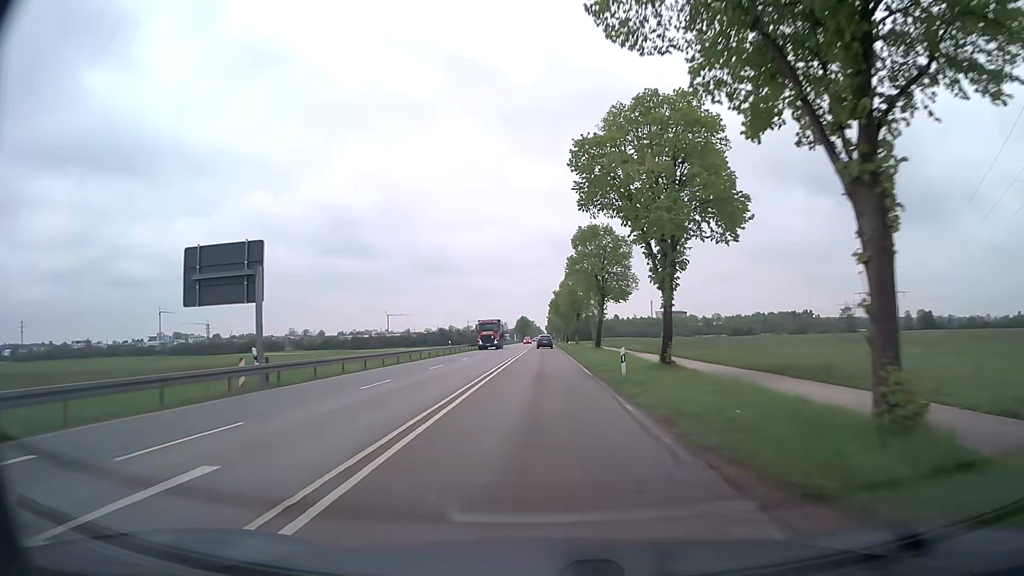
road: secondary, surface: asphalt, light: Day
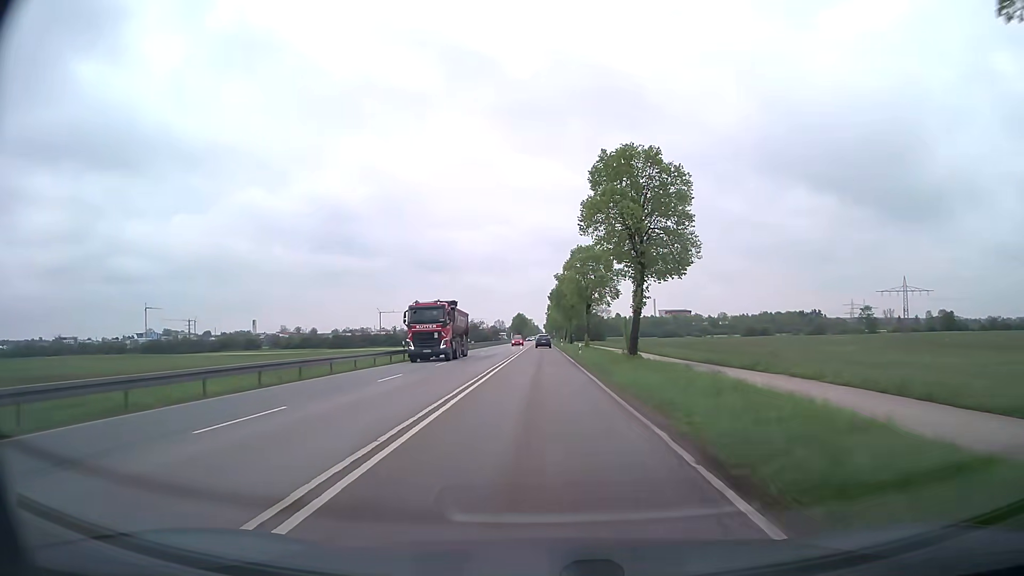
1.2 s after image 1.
(+0.1, +21.7) m; 0°
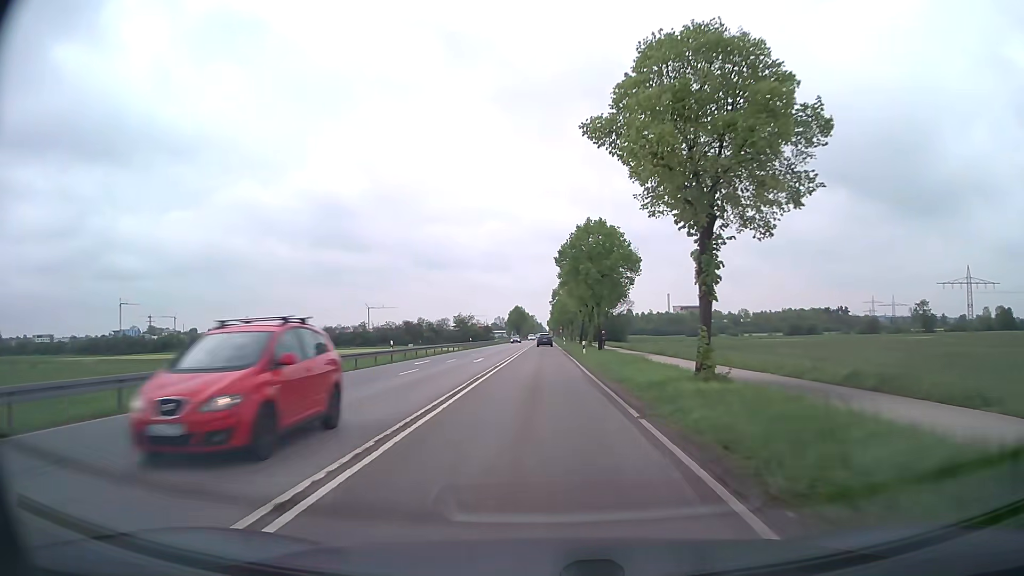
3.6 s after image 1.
(+0.1, +44.6) m; 0°
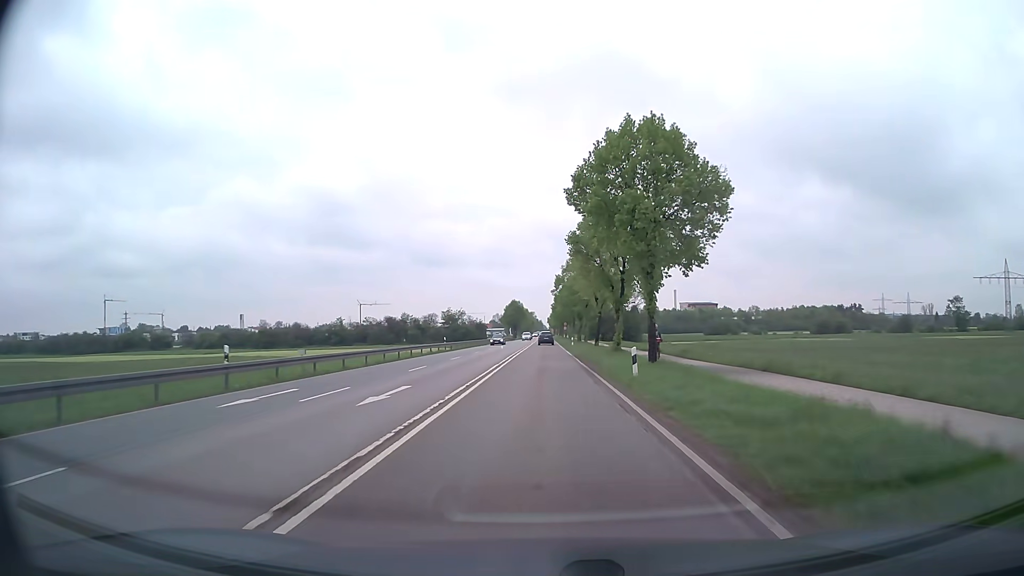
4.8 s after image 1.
(-0.1, +22.7) m; 0°
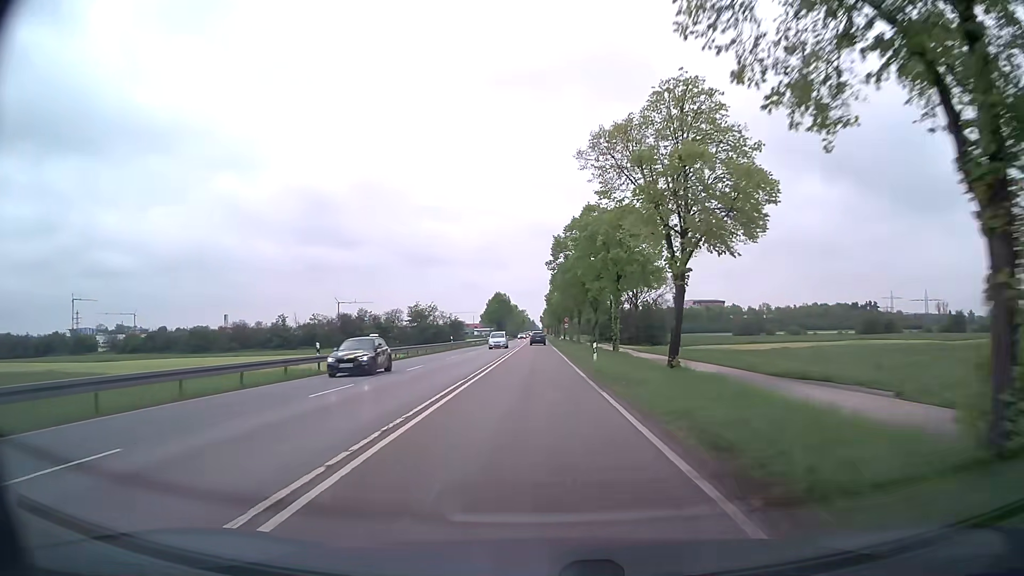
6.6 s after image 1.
(+0.1, +34.4) m; 0°
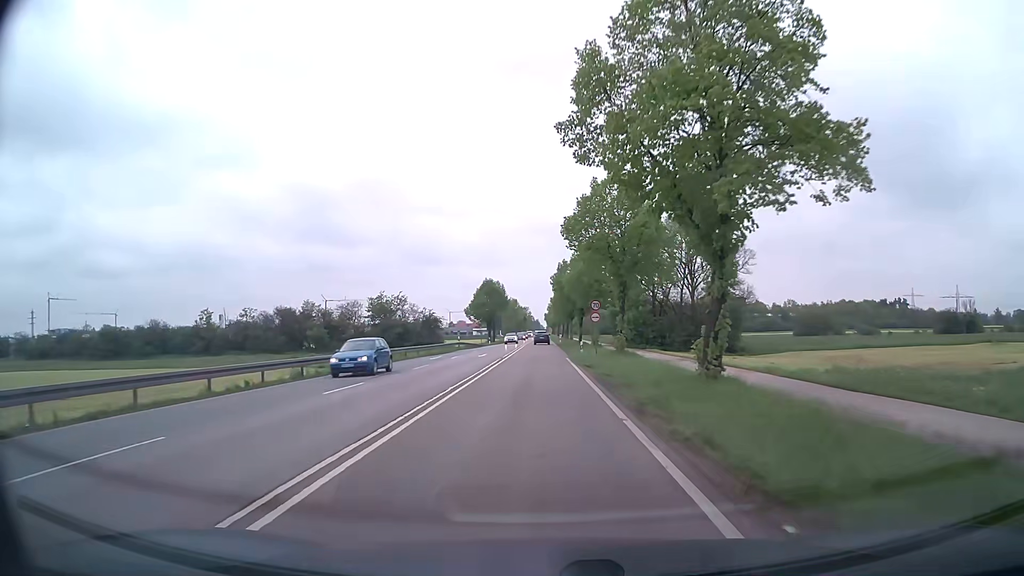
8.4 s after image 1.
(-0.1, +34.5) m; 0°
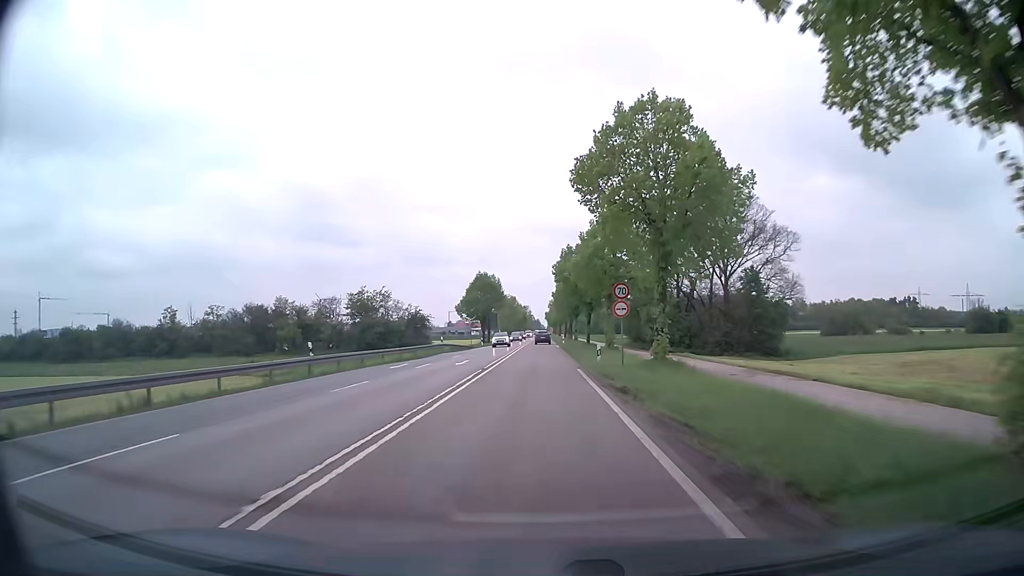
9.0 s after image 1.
(0.0, +11.4) m; 0°
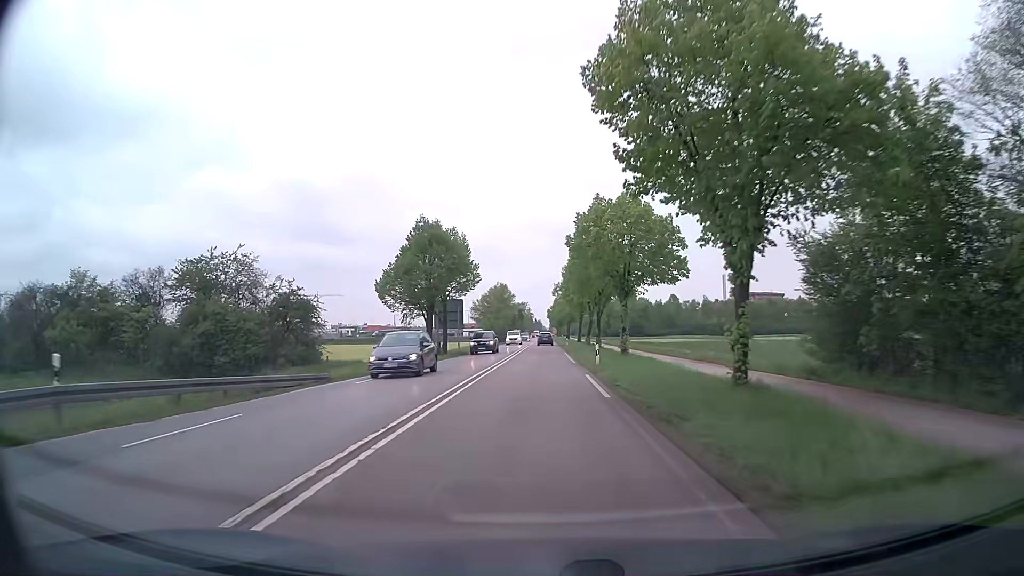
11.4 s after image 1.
(+0.3, +45.4) m; 0°
(0, +10) (0, +20) (0, +30) (0, +40) (0, +50) (0, +60) (0, +70) (0, +80) (0, +90) (0, +100) m
